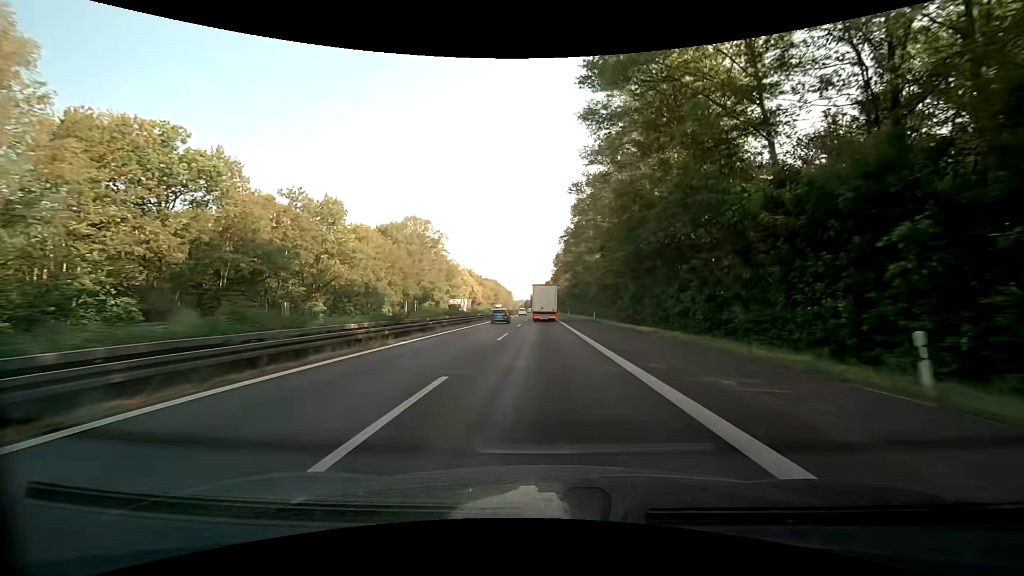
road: motorway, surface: asphalt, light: Day
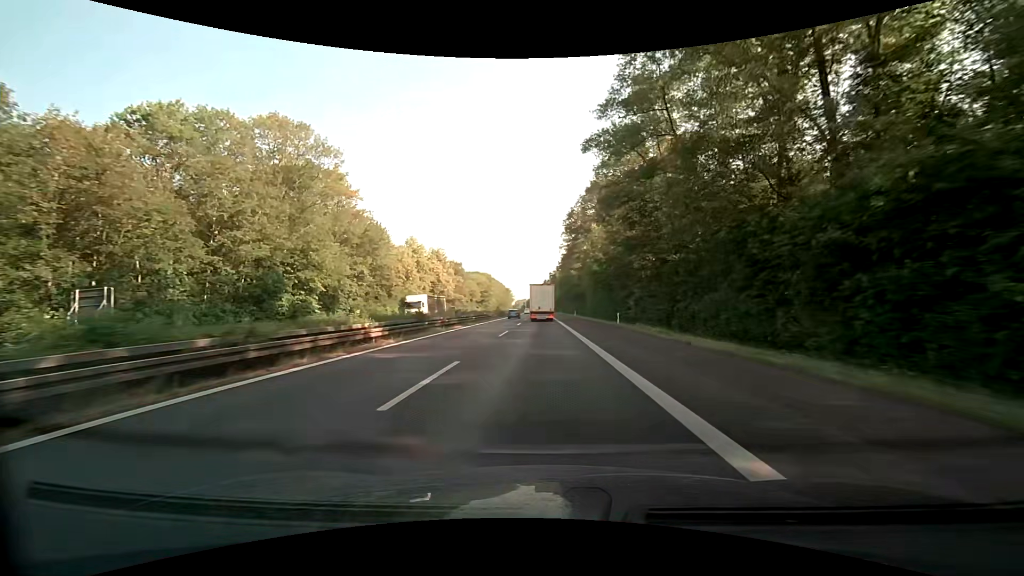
(-0.2, +69.4) m; -1°
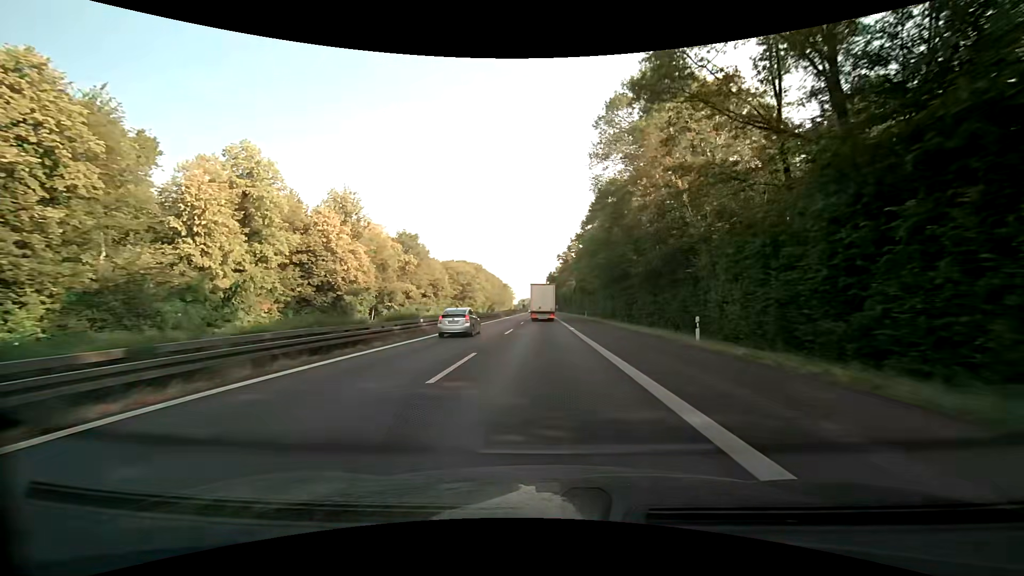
(-0.4, +69.6) m; -1°
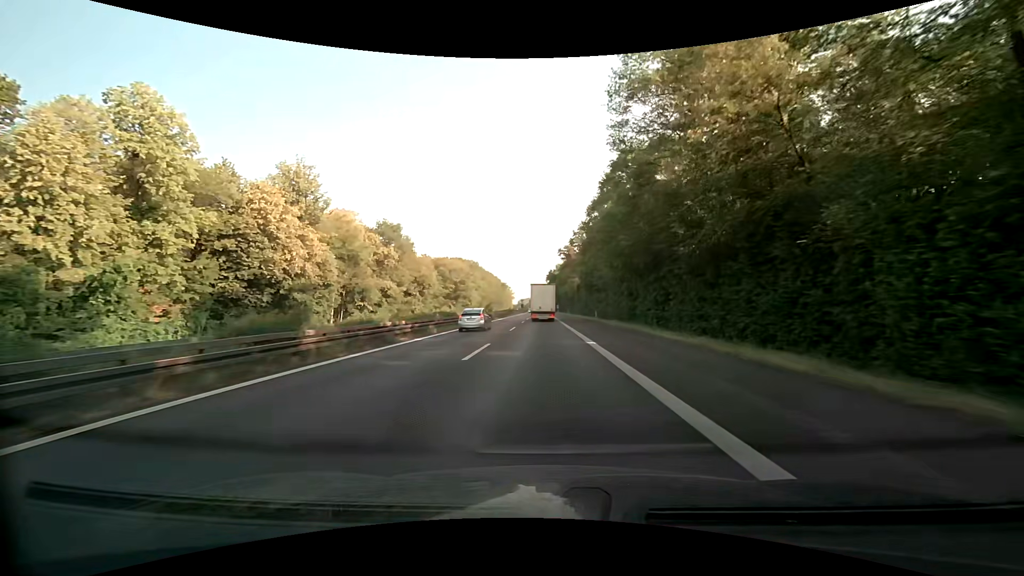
(0.0, +13.9) m; 0°
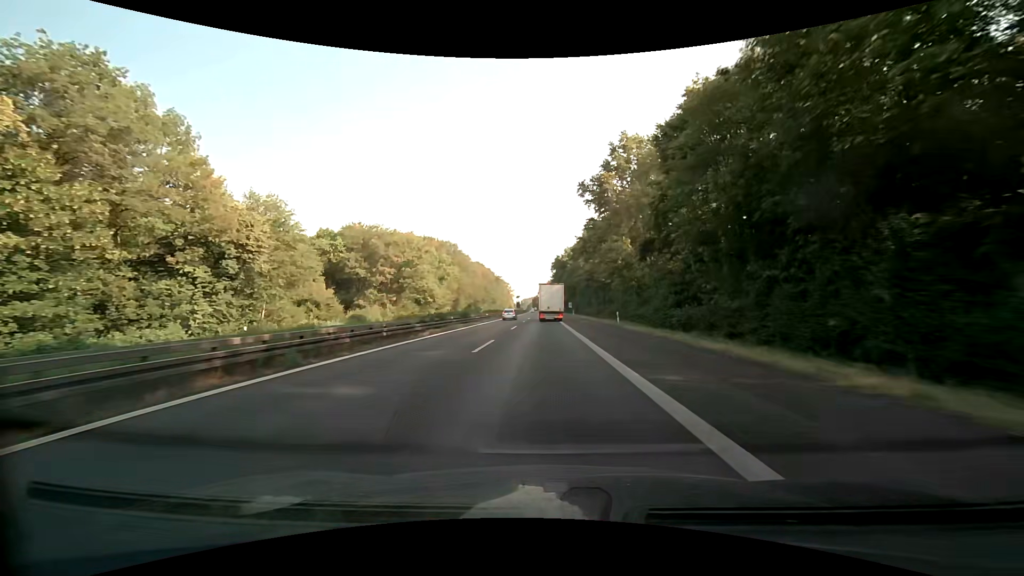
(-0.3, +69.7) m; -1°
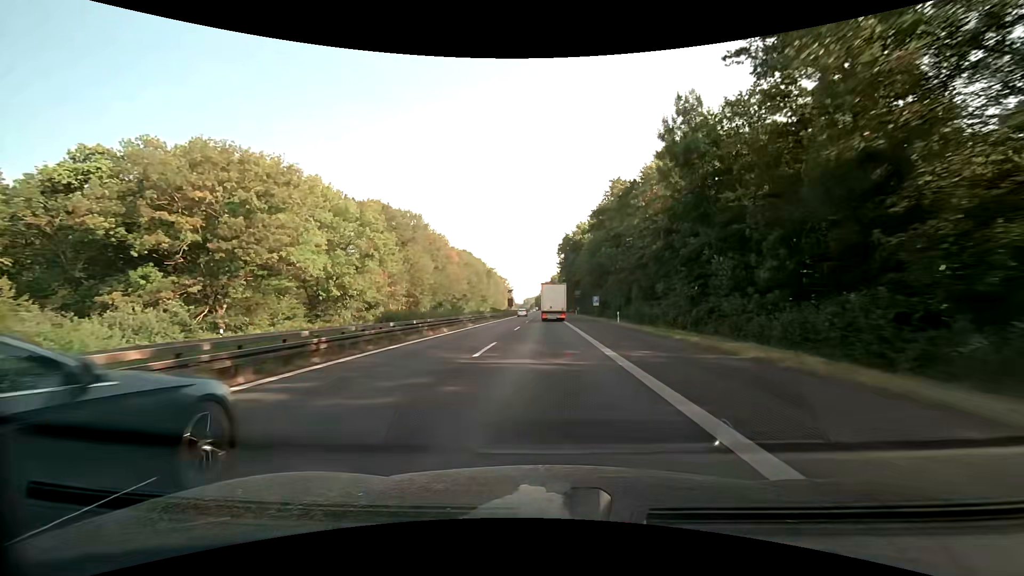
(+0.1, +55.7) m; 0°
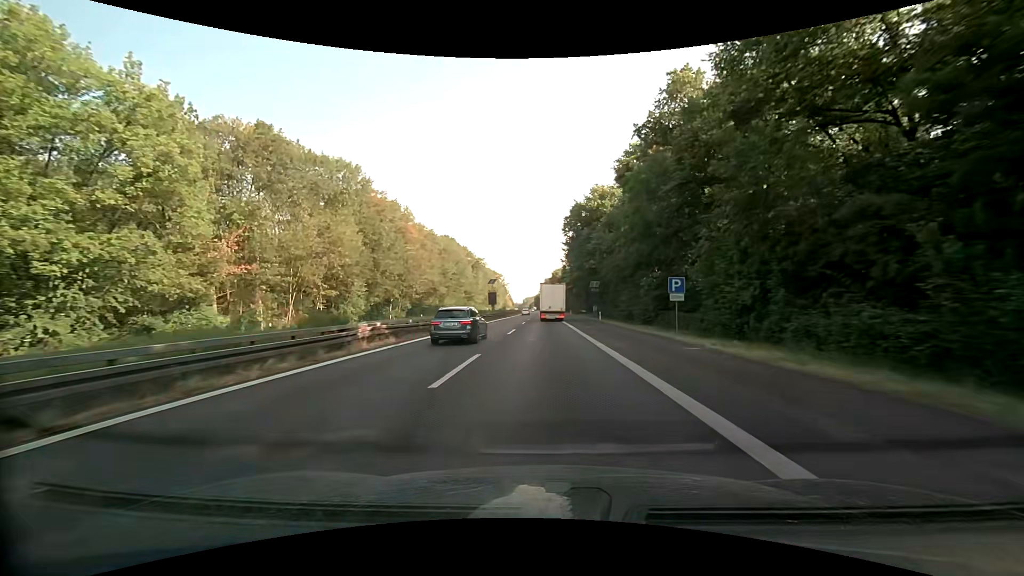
(+0.1, +41.7) m; 0°
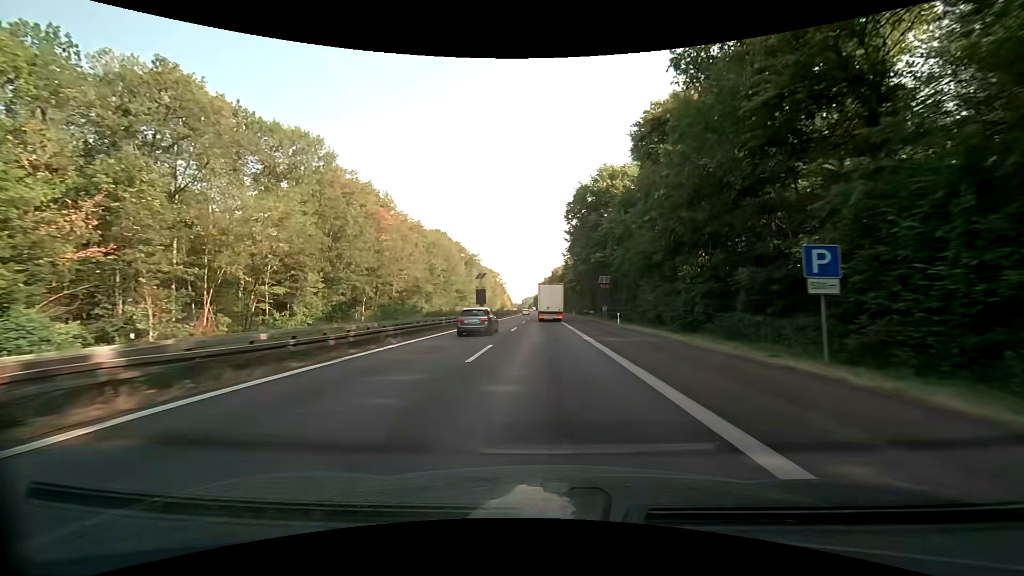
(0.0, +13.9) m; 0°
(0, +10) (0, +20) (0, +30) (0, +40) (0, +50) (0, +60) (0, +70) (-1, +80) (-1, +90) (-1, +100) m
